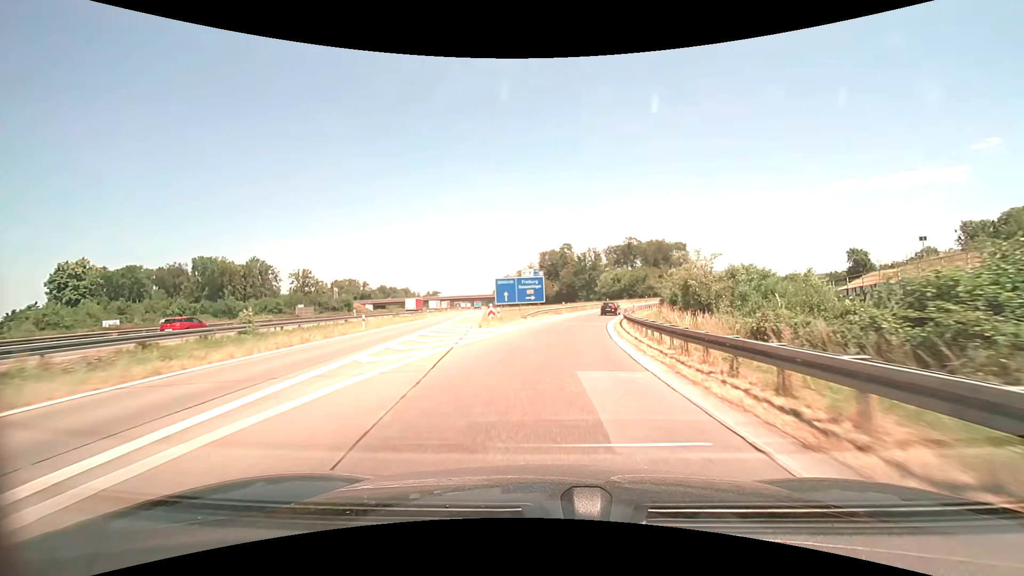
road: motorway_link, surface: asphalt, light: Day
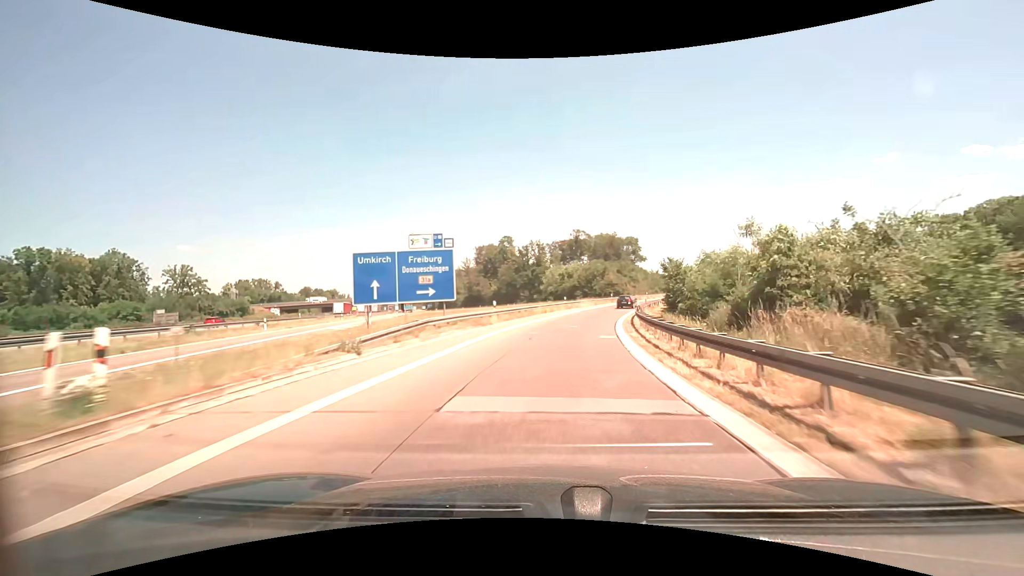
(+1.5, +29.8) m; +6°
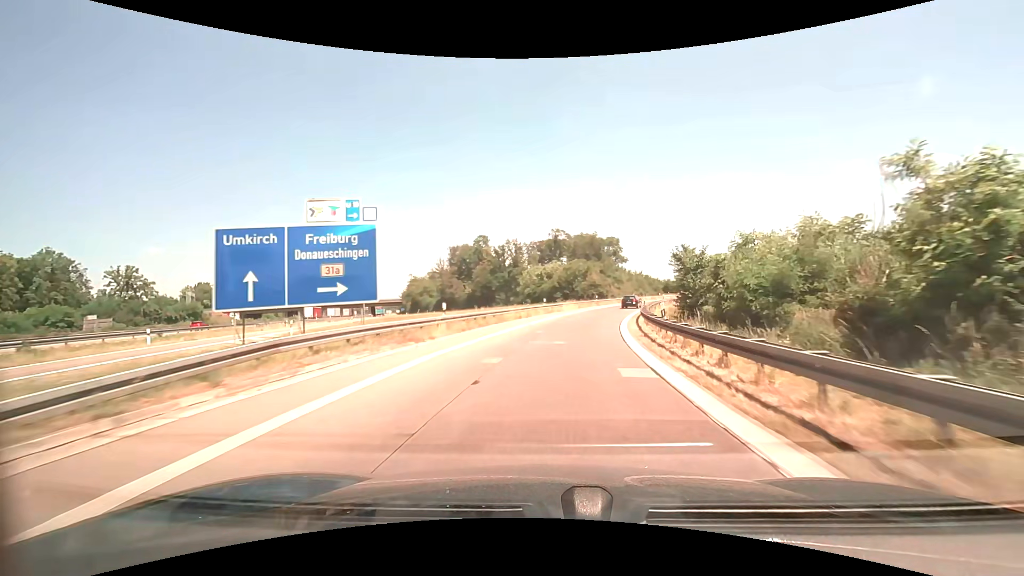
(+0.2, +10.0) m; +3°
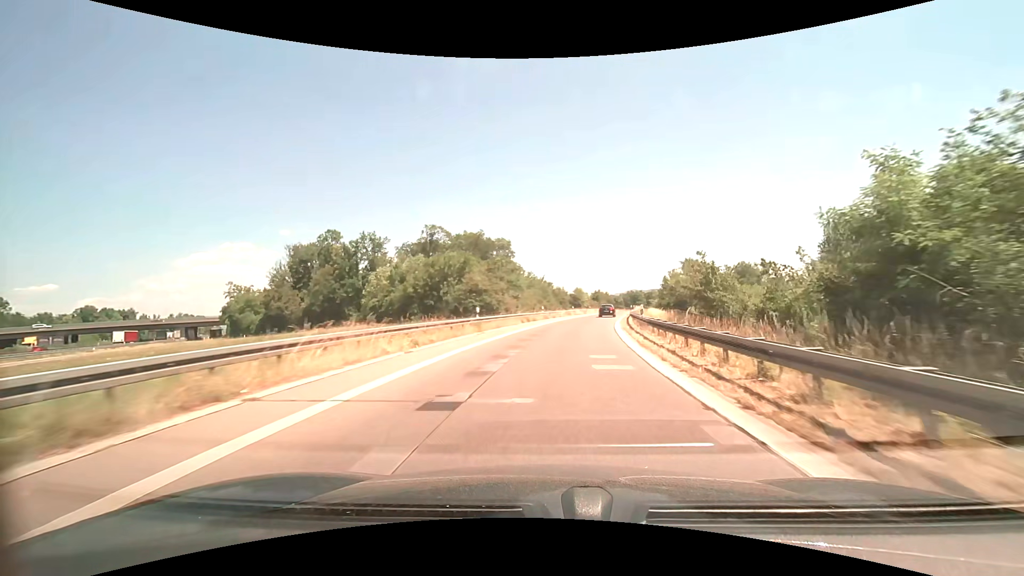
(+4.3, +40.1) m; +13°
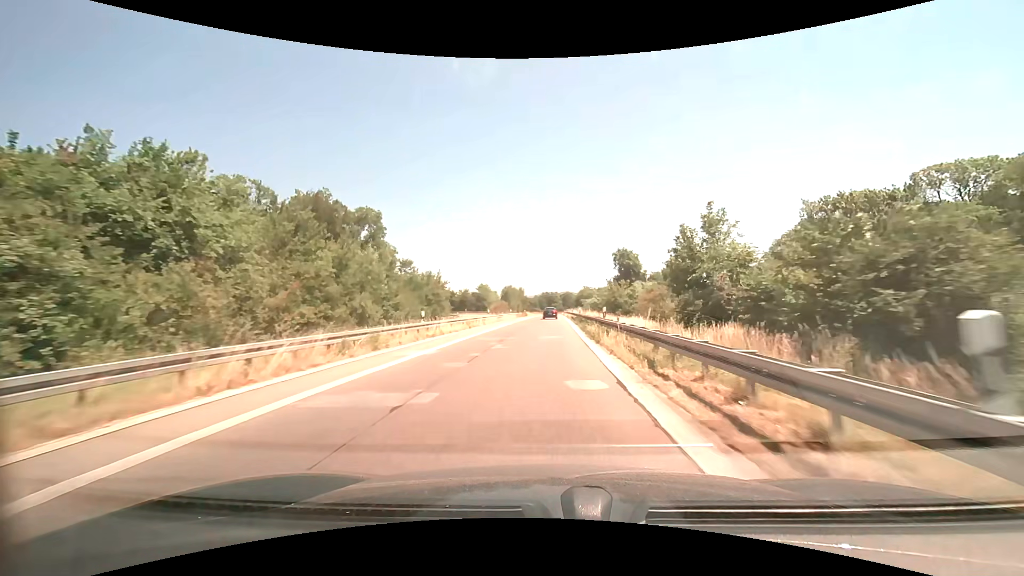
(+6.1, +50.3) m; +10°
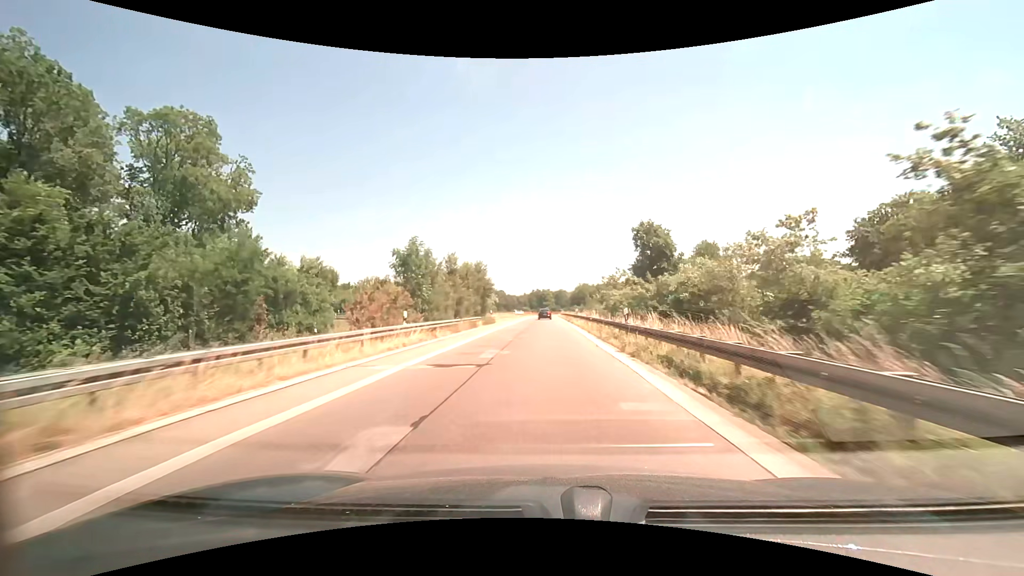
(+0.6, +52.5) m; +1°
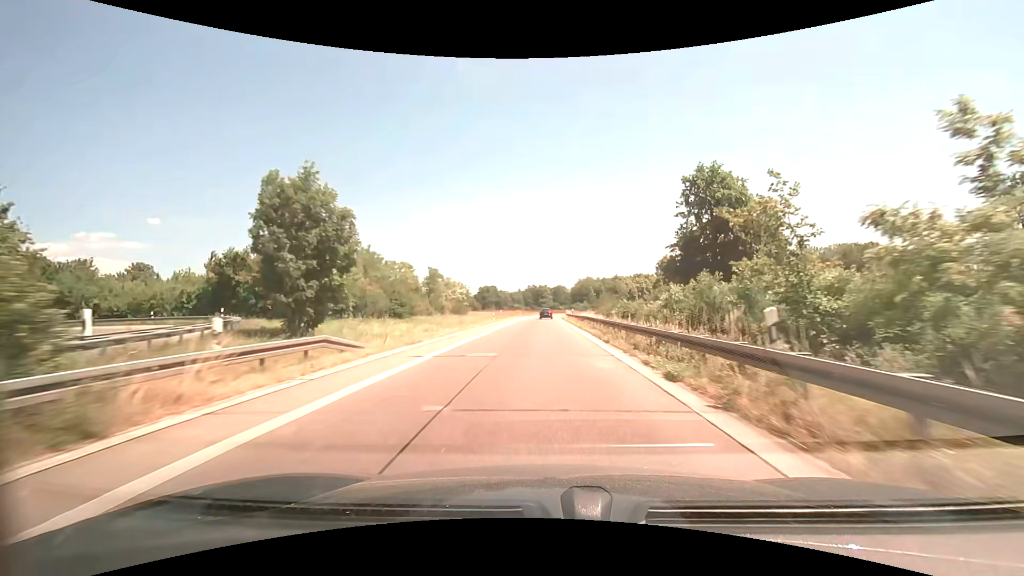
(+0.1, +44.3) m; 0°
